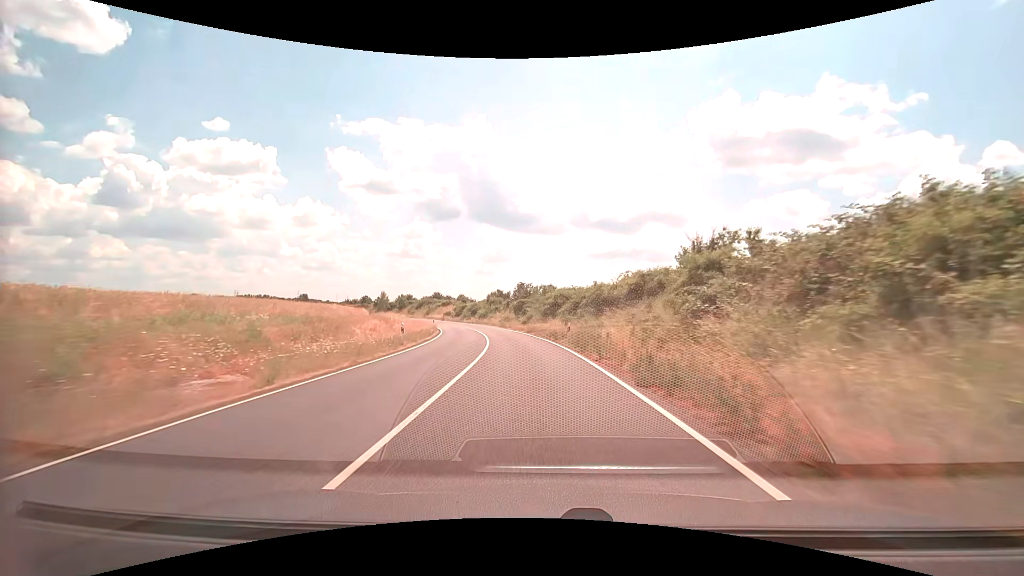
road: secondary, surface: asphalt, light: Day
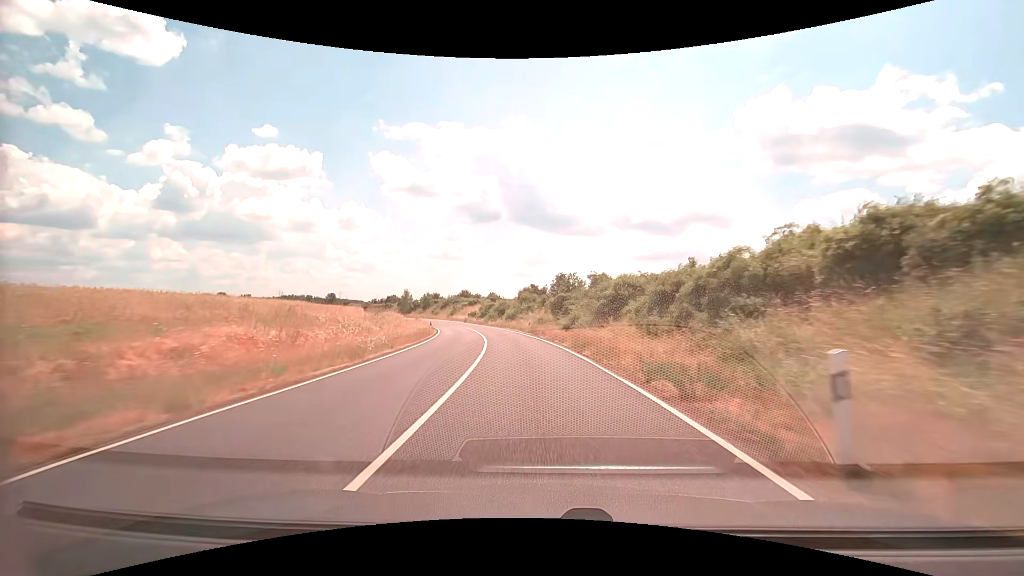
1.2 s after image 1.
(-0.8, +21.6) m; -5°
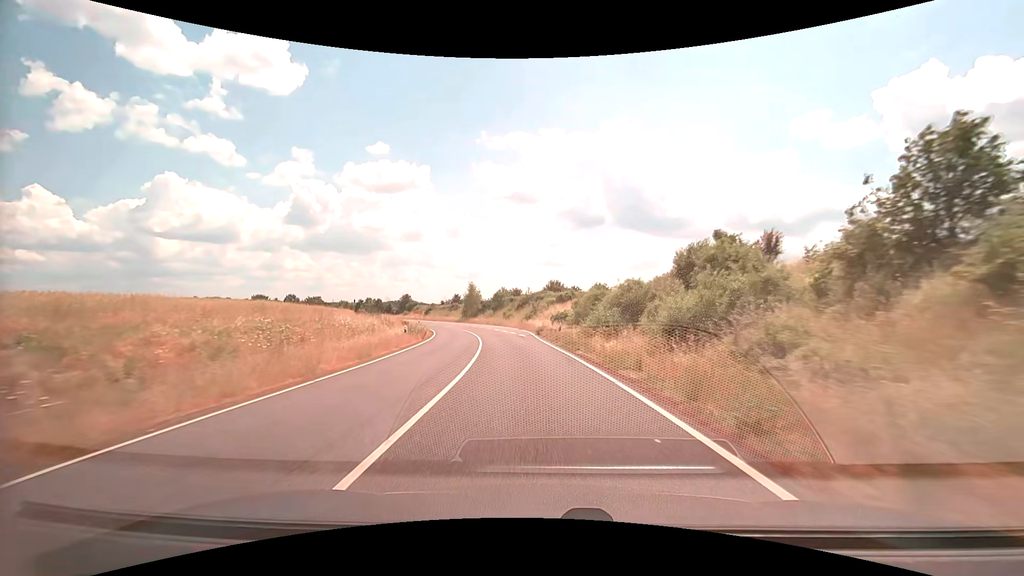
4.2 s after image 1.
(-5.6, +53.5) m; -12°
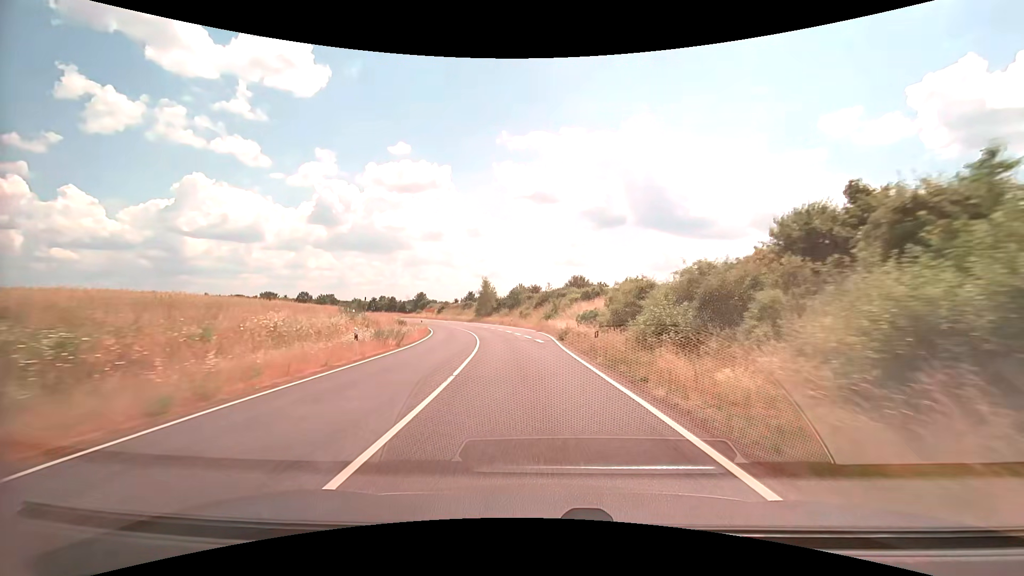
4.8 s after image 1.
(-0.2, +10.8) m; -2°
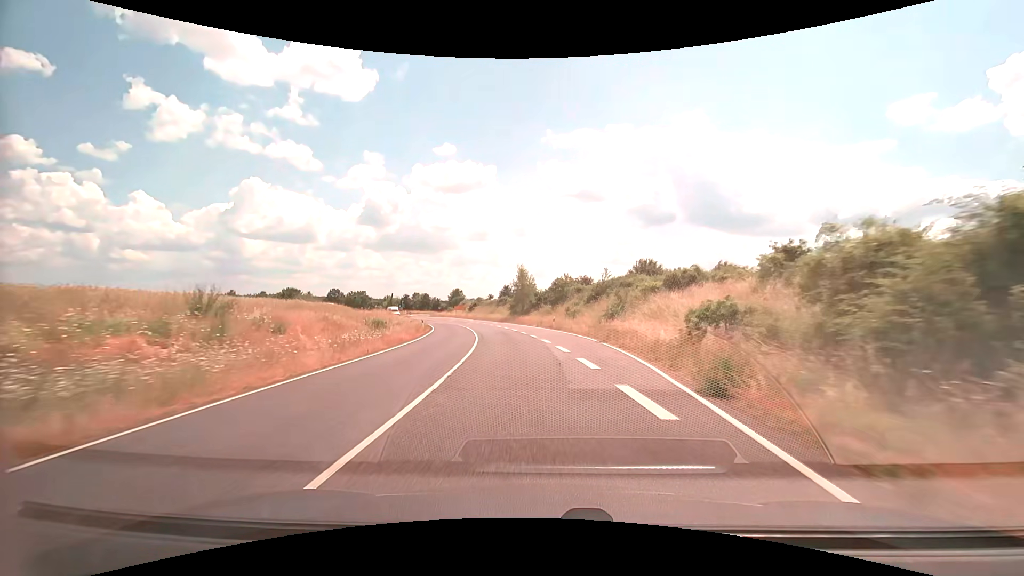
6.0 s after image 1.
(-0.9, +21.5) m; -5°
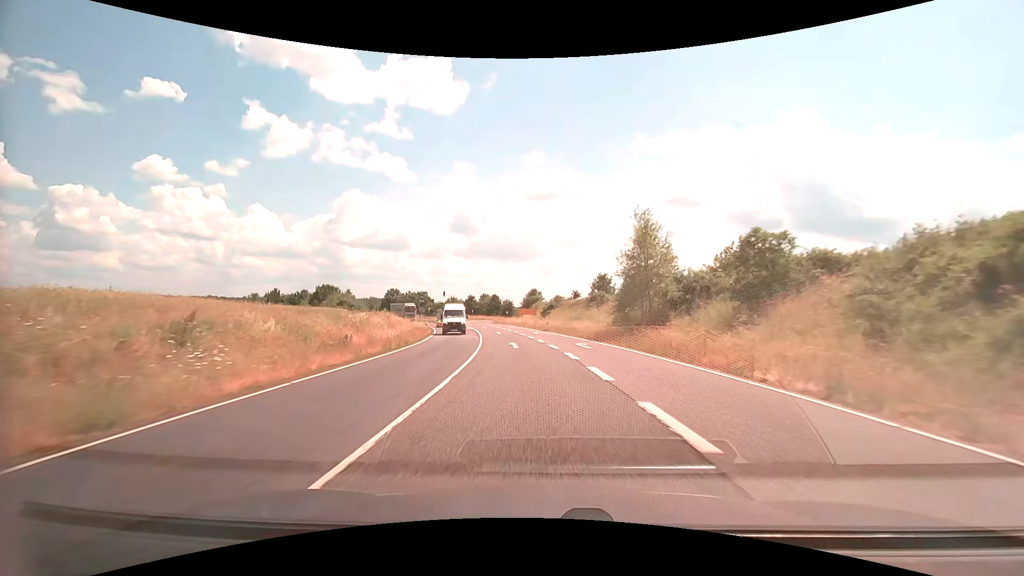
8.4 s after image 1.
(-3.8, +42.9) m; -10°
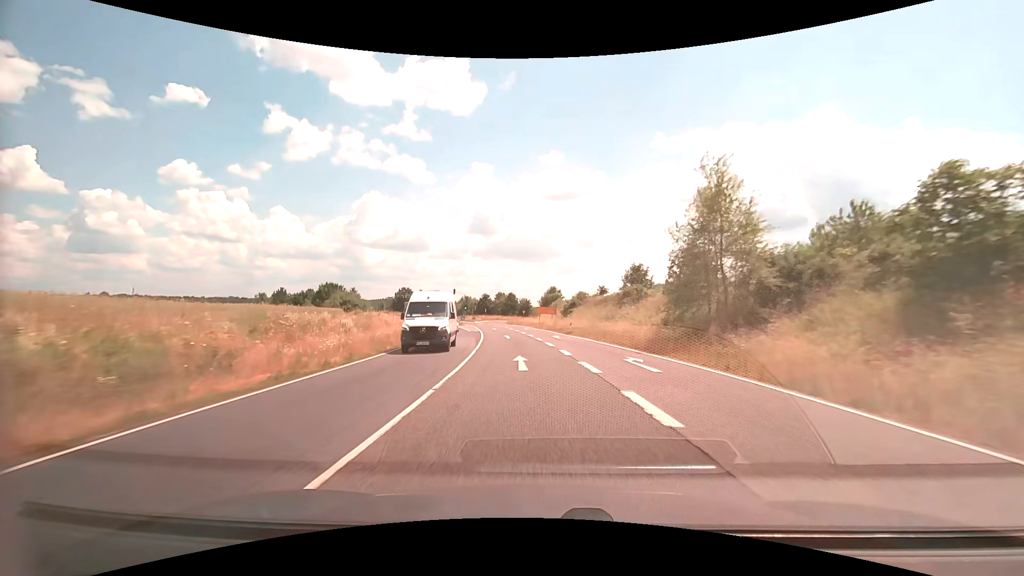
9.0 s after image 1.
(-0.2, +10.8) m; -2°
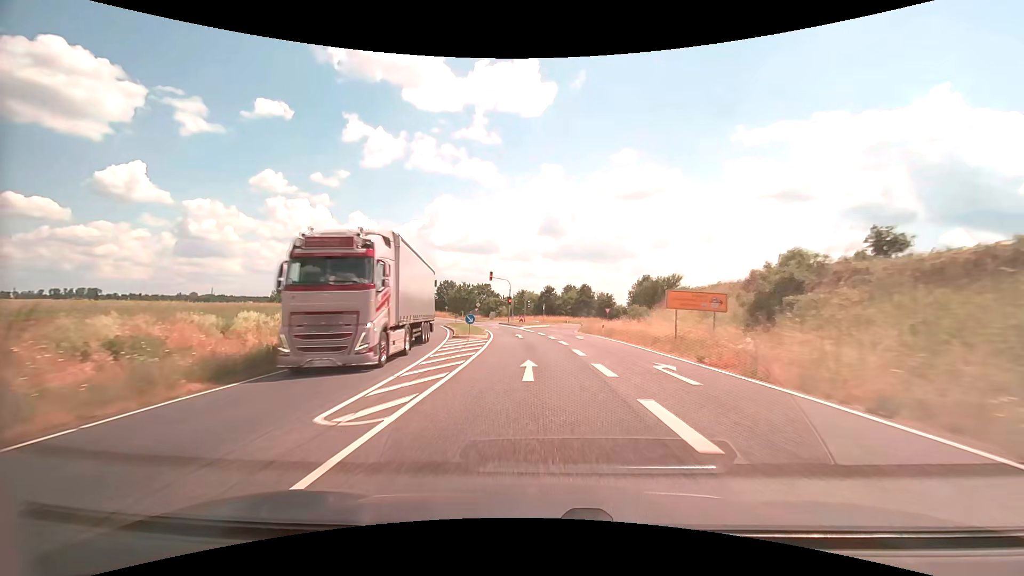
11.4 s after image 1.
(-3.0, +42.8) m; -8°
(0, +10) (-1, +20) (-1, +30) (-2, +40) (-4, +50) (-7, +59) (-9, +69) (-13, +78) (-17, +88) (-21, +97) m
